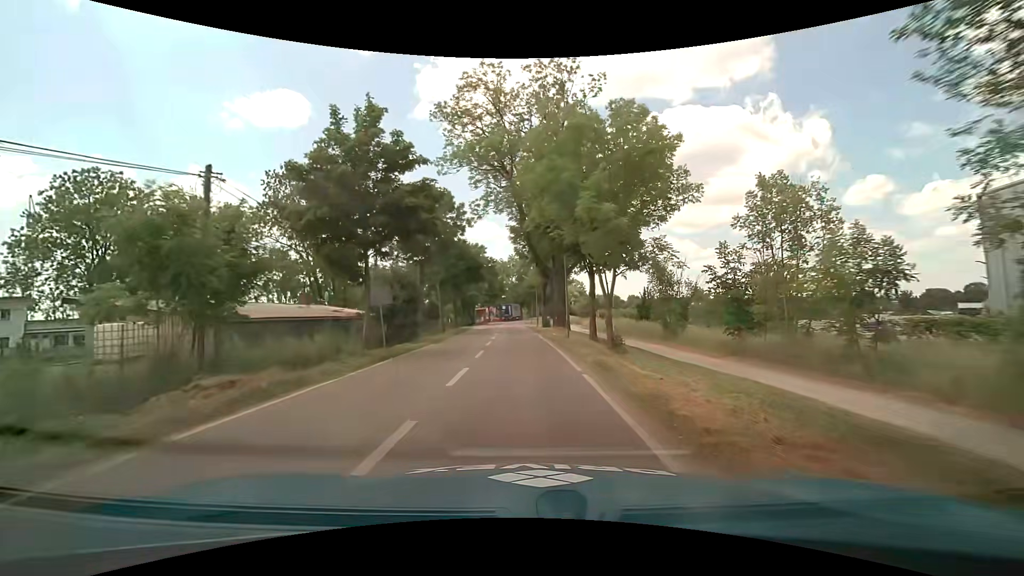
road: tertiary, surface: asphalt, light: Day
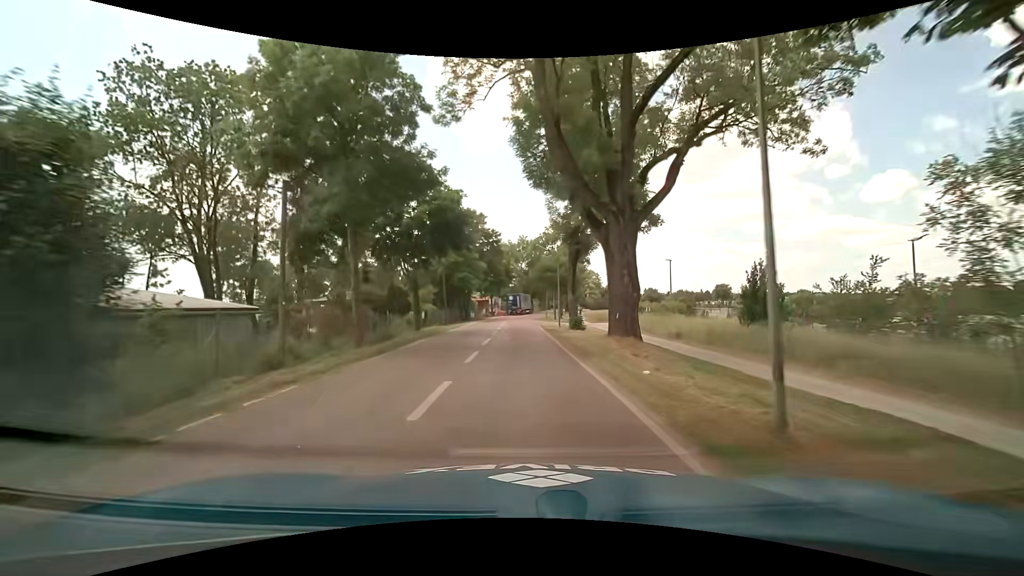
(-0.3, +21.7) m; -1°
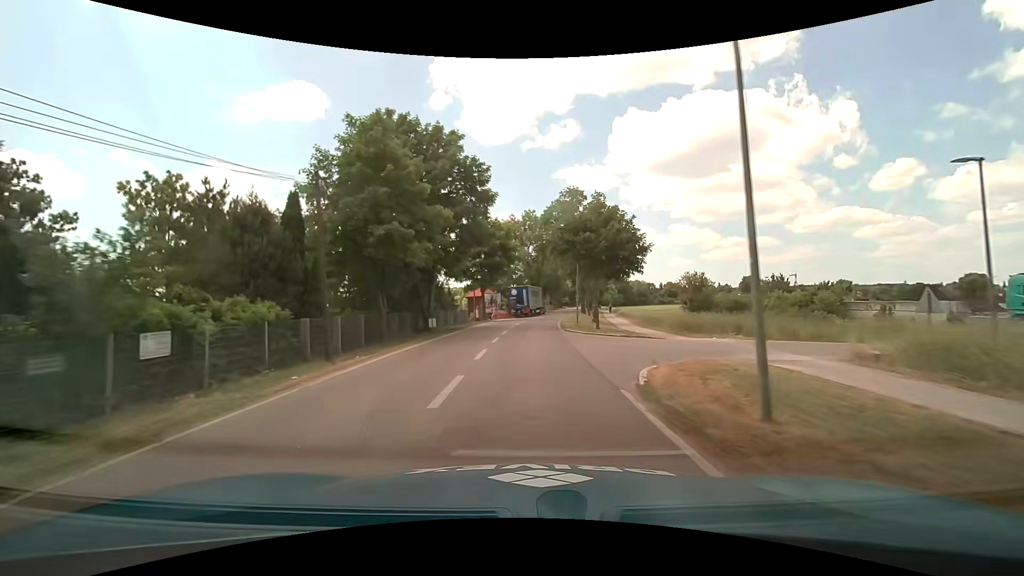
(-0.3, +29.7) m; -1°
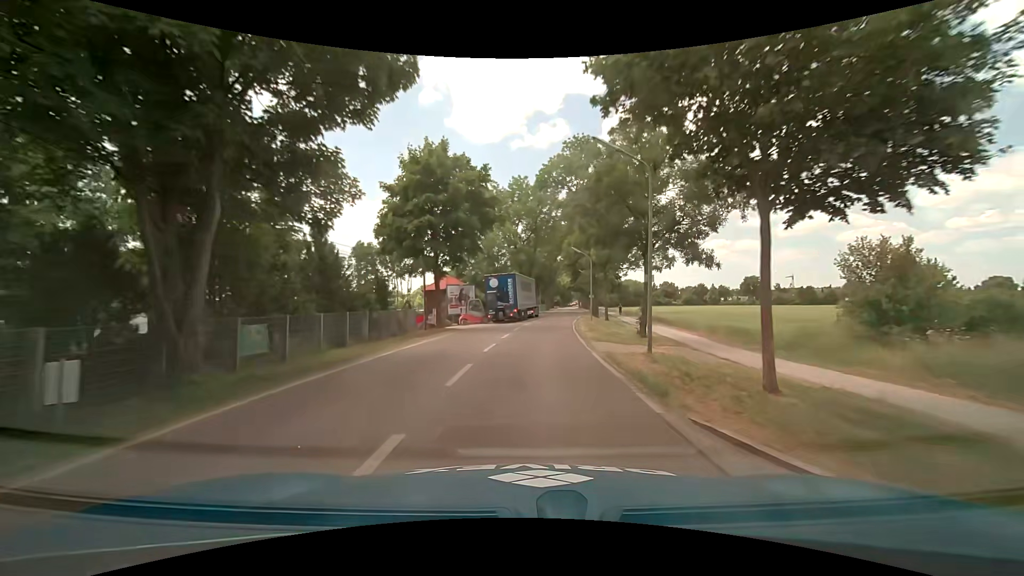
(+0.2, +22.6) m; +2°
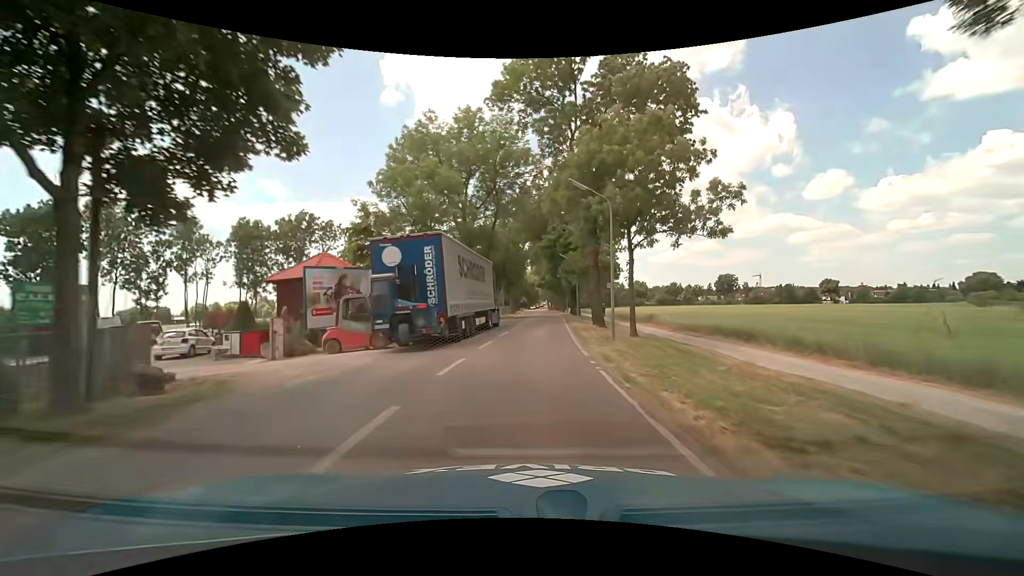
(+0.8, +22.7) m; +4°
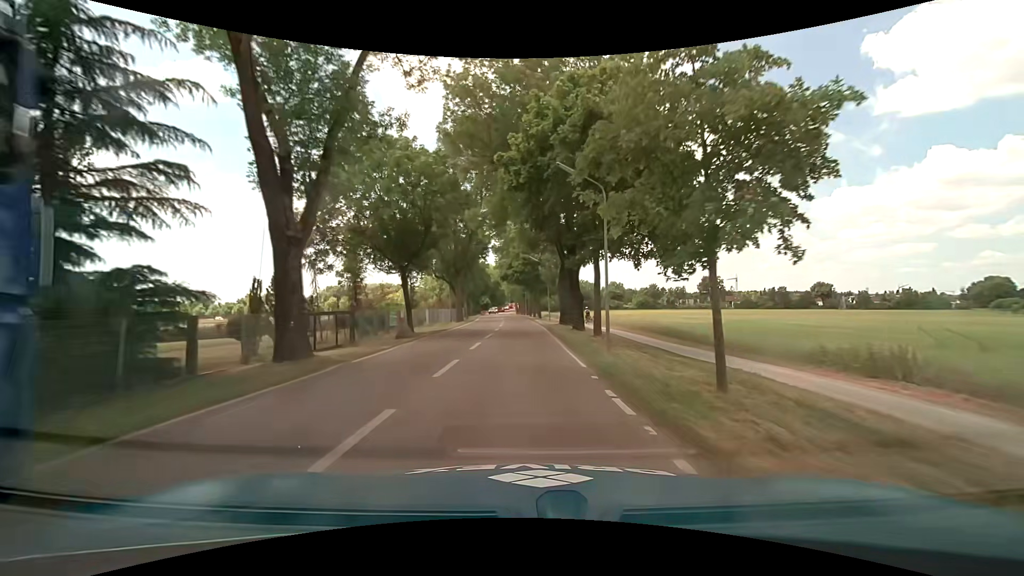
(+1.1, +30.3) m; +4°
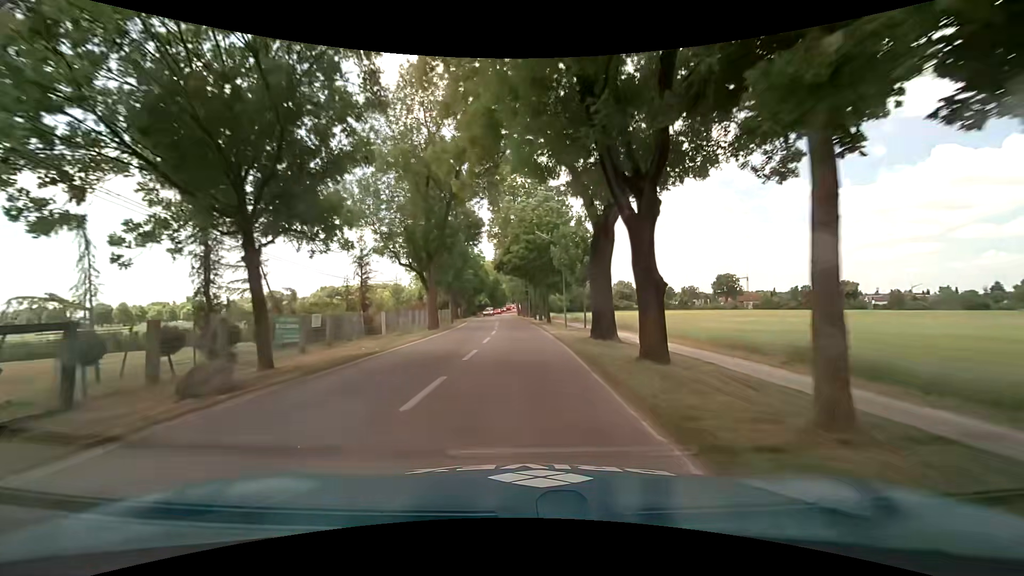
(-0.1, +15.2) m; -1°
(0, +10) (0, +20) (0, +30) (-1, +40) (-1, +50) (-2, +60) (-3, +70) (-3, +80) (-4, +90) (-4, +100) m
